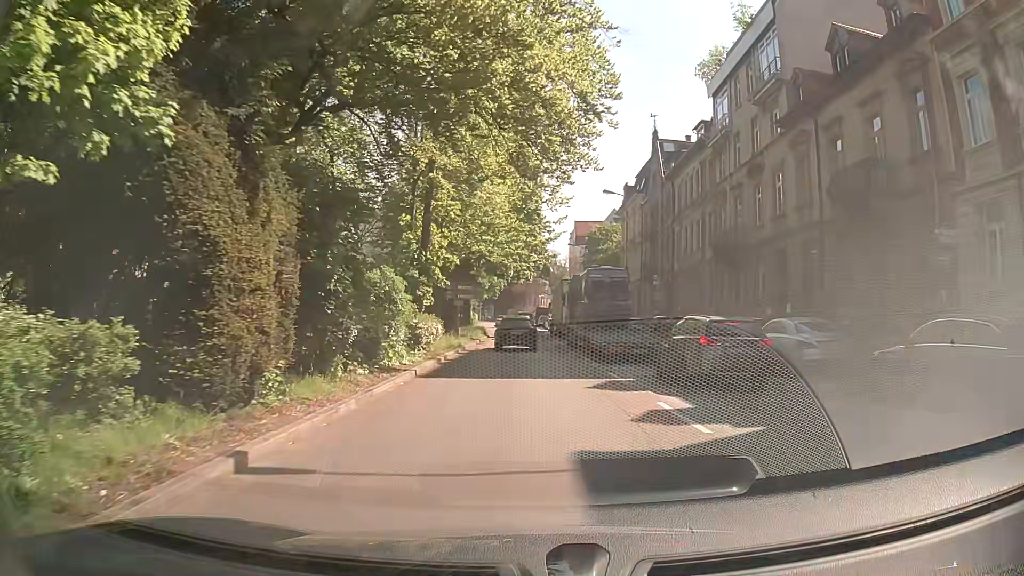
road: primary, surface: asphalt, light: Day
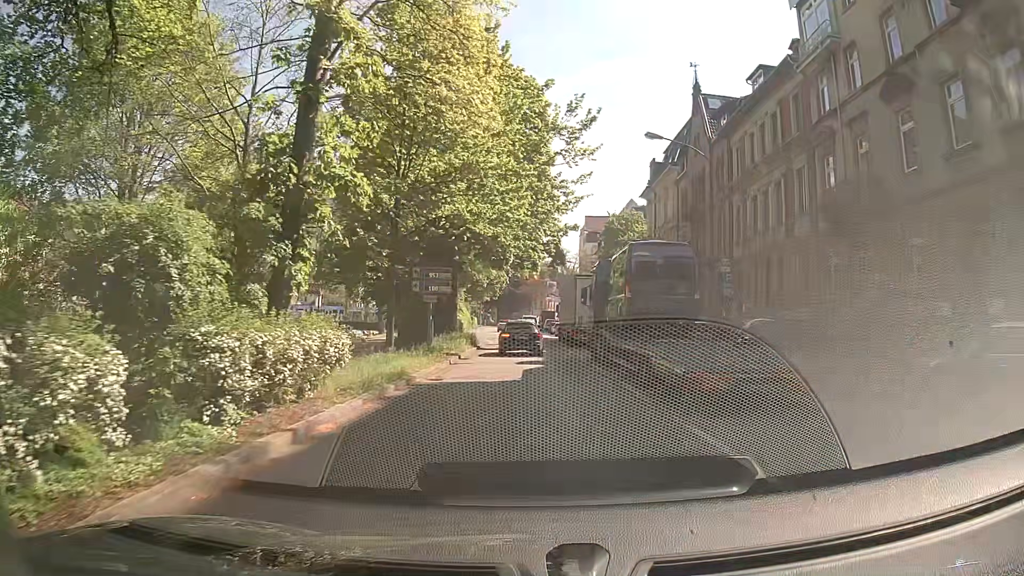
(-0.3, +14.4) m; -2°
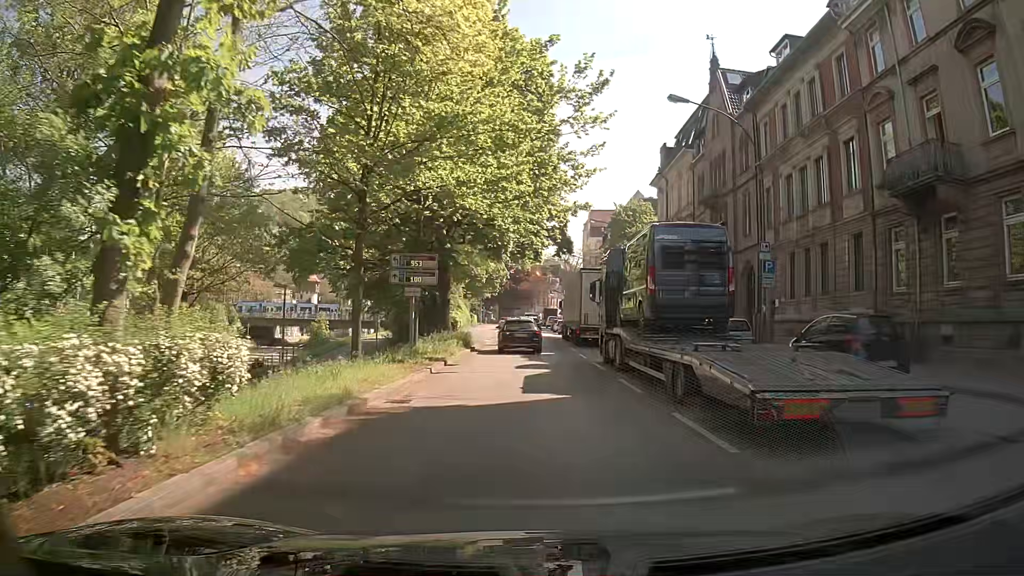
(0.0, +4.8) m; 0°
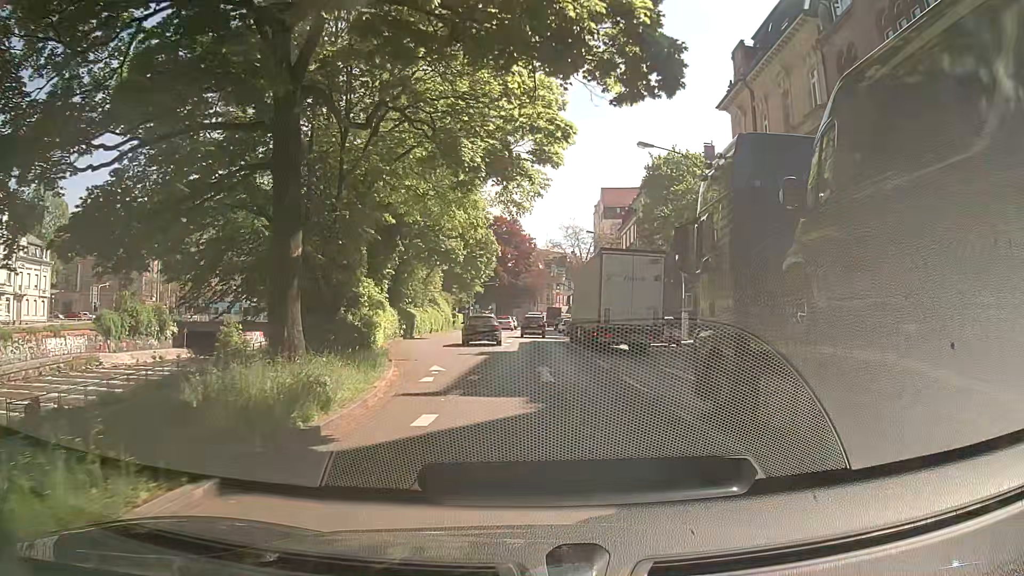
(-0.1, +24.1) m; 0°
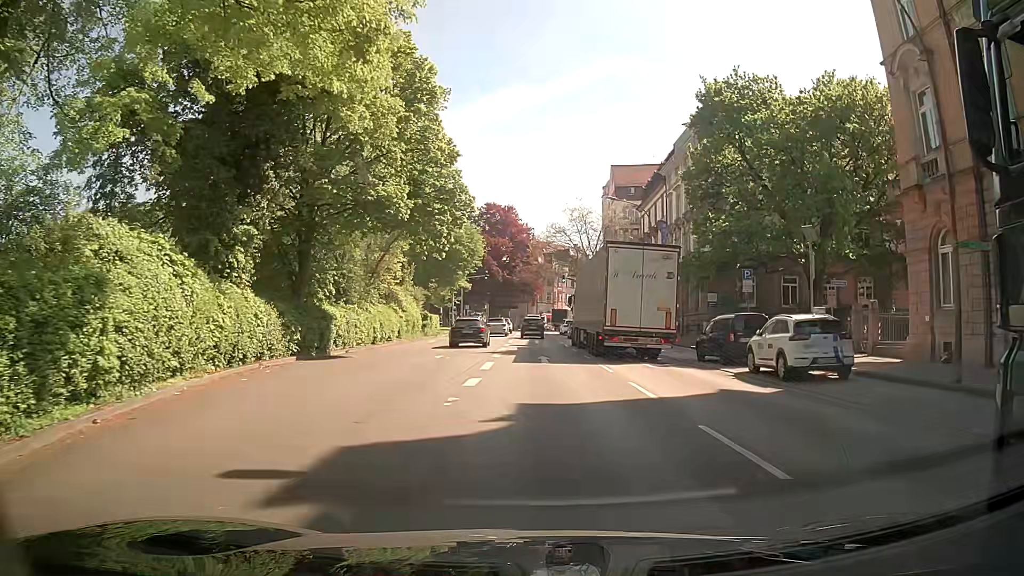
(+0.1, +19.2) m; -2°
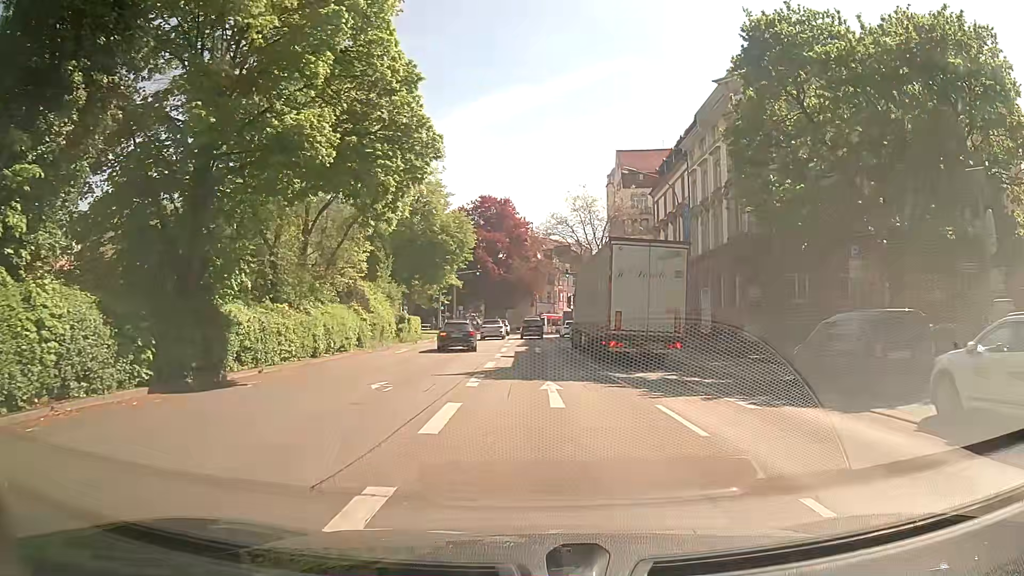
(+0.2, +9.5) m; +1°
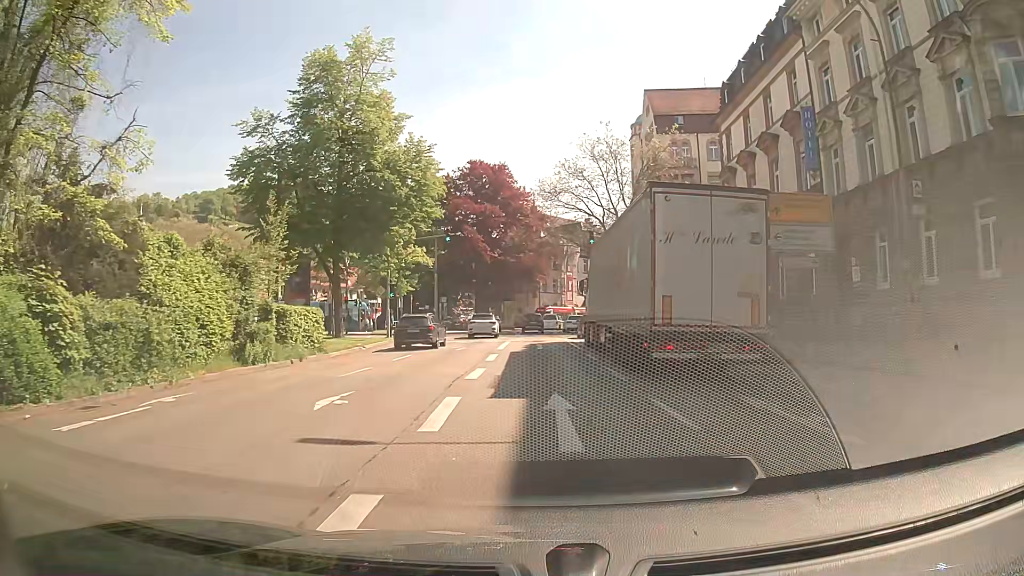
(+0.2, +24.0) m; +1°
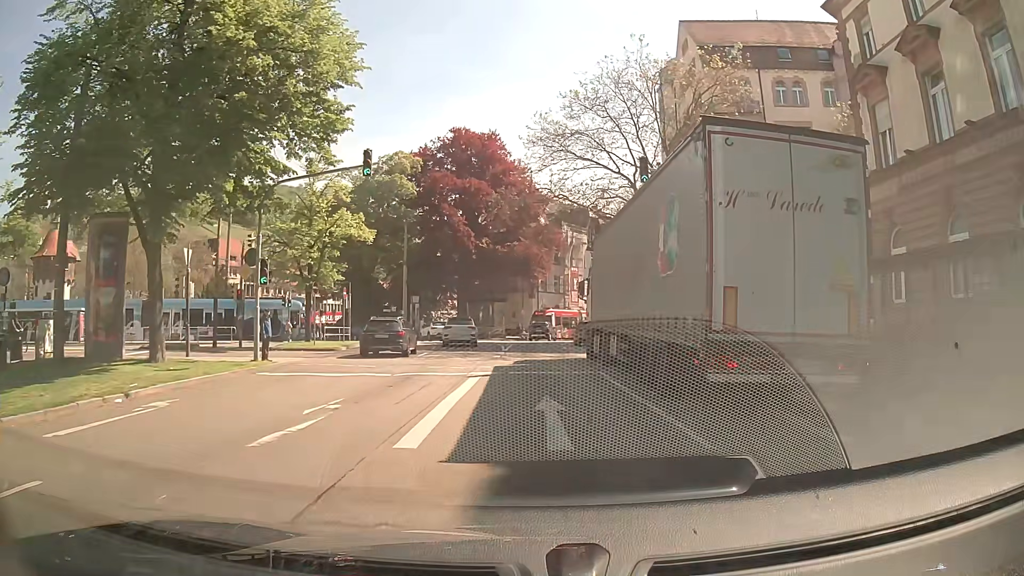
(-0.1, +19.3) m; 0°
(0, +10) (0, +20) (0, +30) (0, +40) (0, +50) (+1, +60) (+5, +69) (+10, +77) (+17, +85) (+23, +93) m
